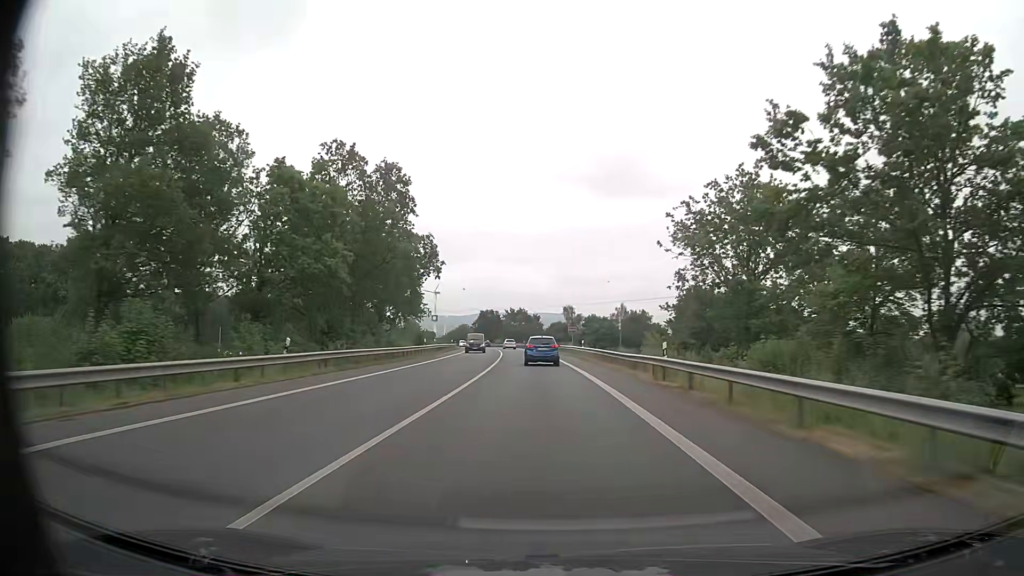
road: primary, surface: asphalt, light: Day
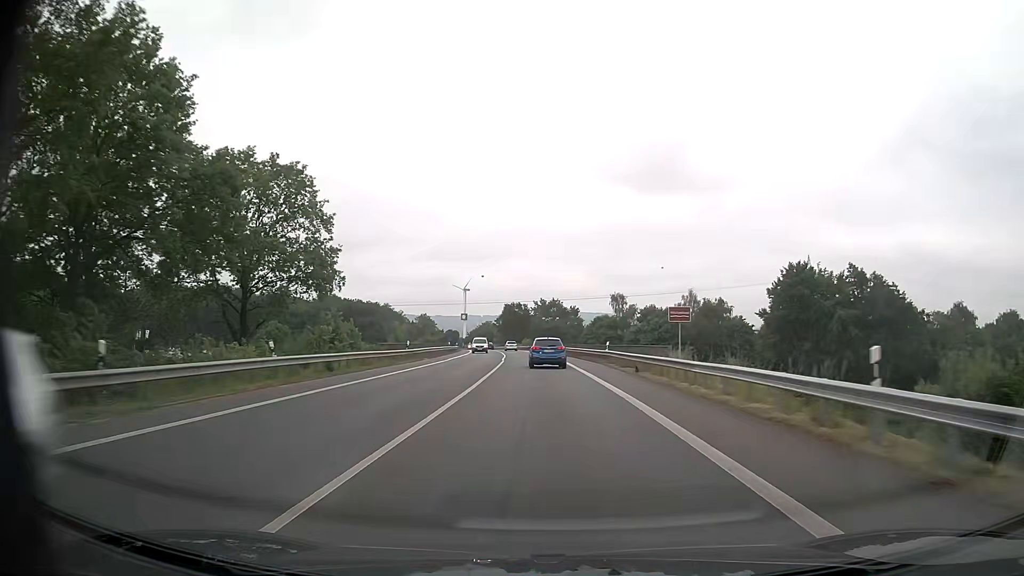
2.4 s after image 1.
(-1.1, +45.2) m; -3°
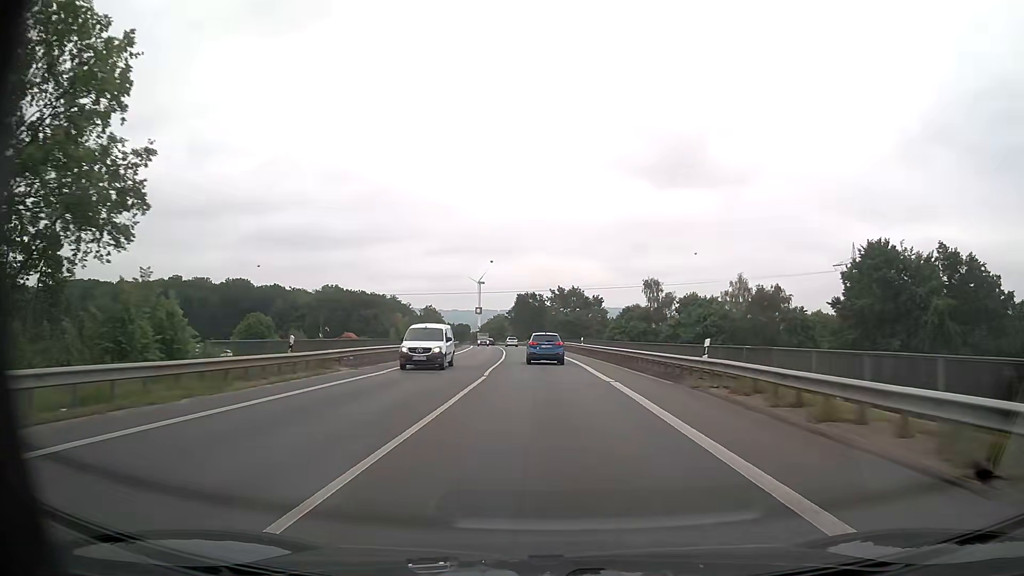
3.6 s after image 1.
(-0.3, +22.6) m; -1°
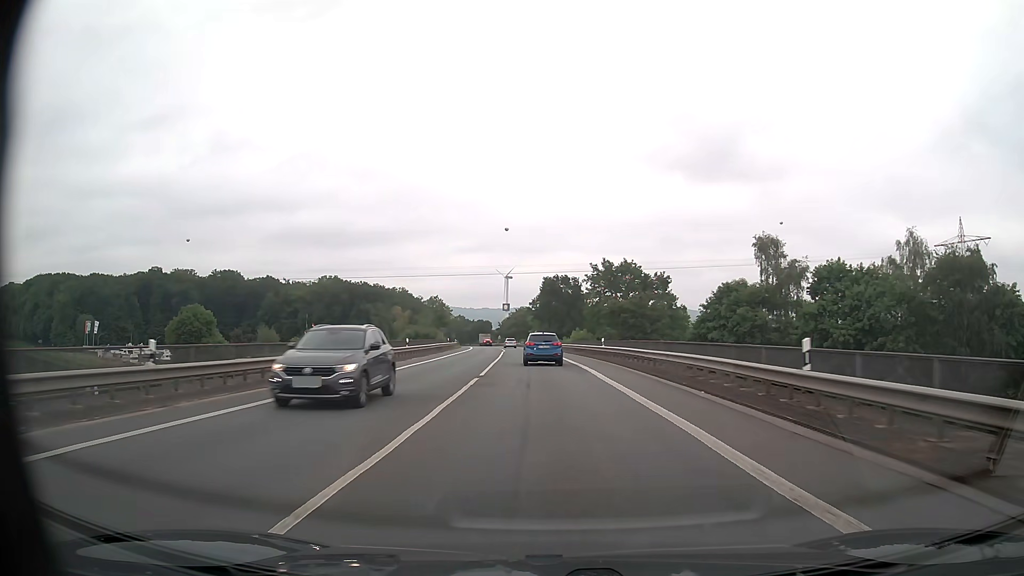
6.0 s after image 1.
(-1.2, +44.8) m; -3°
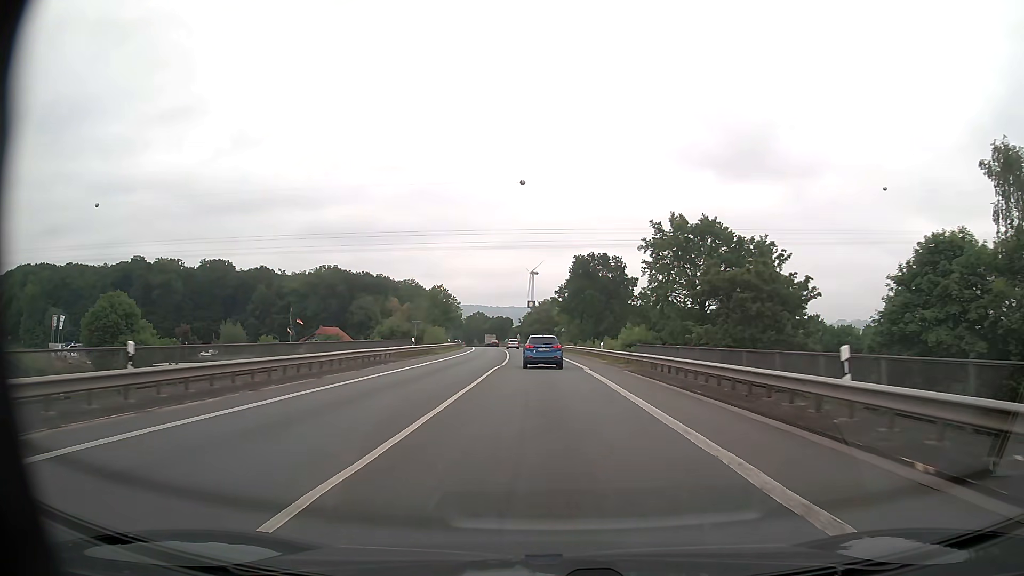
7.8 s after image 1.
(-0.7, +33.3) m; -2°
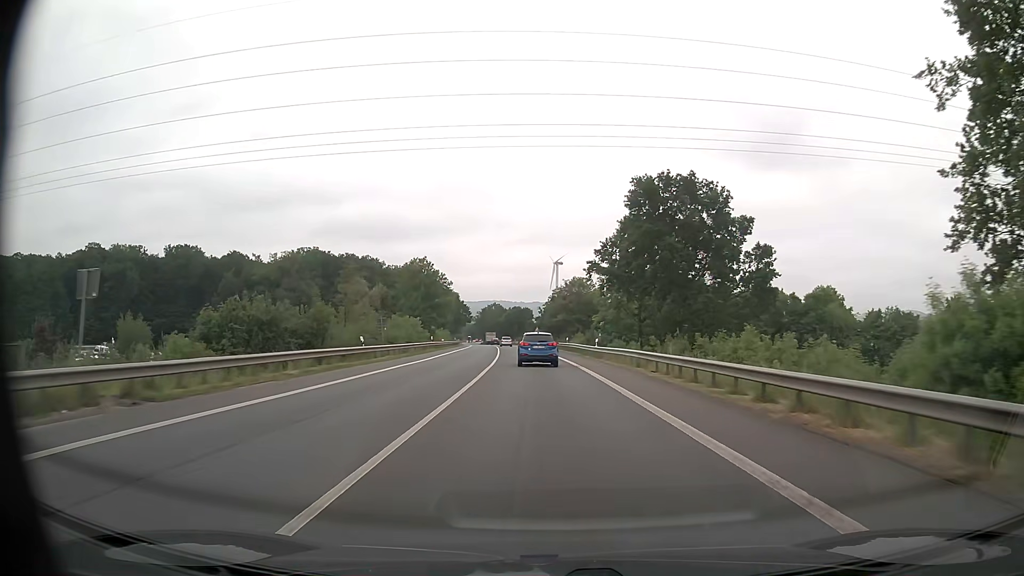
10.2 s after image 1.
(-0.8, +44.4) m; -2°
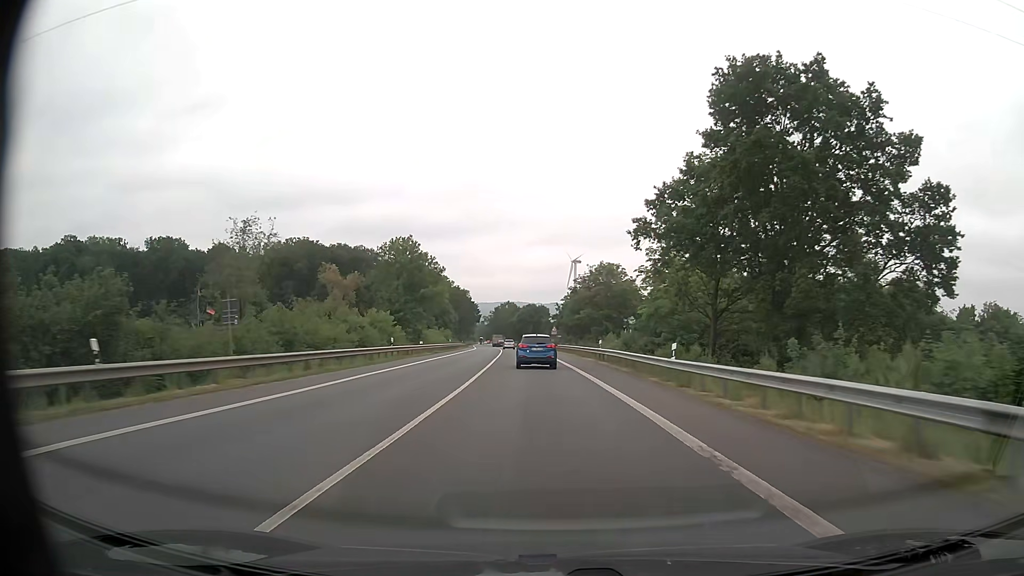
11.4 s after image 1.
(-0.3, +22.4) m; -1°
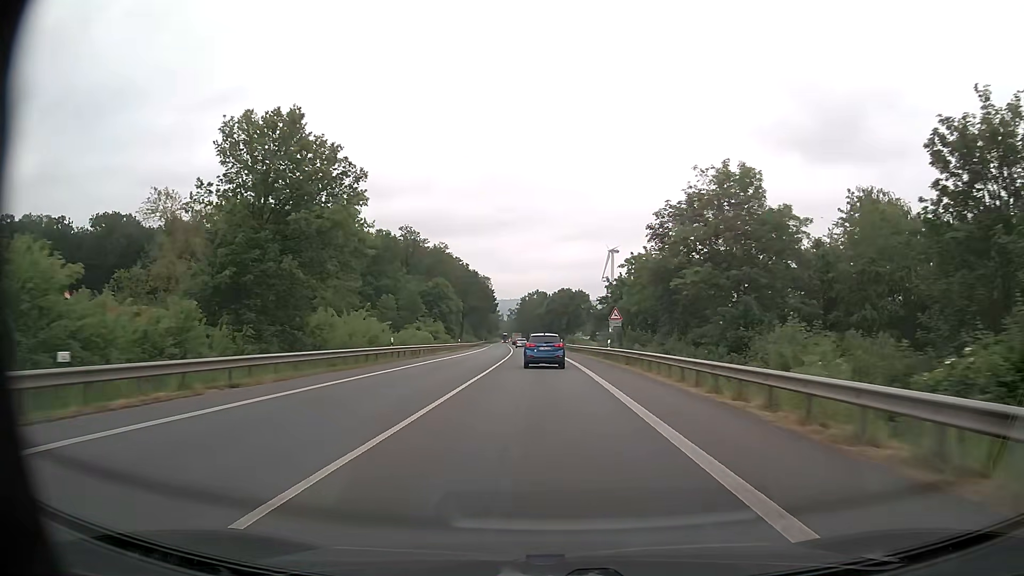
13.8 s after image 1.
(-1.3, +45.0) m; -3°
(0, +10) (0, +20) (0, +30) (-1, +40) (-1, +50) (-2, +60) (-2, +70) (-3, +80) (-3, +90) (-4, +100) m
